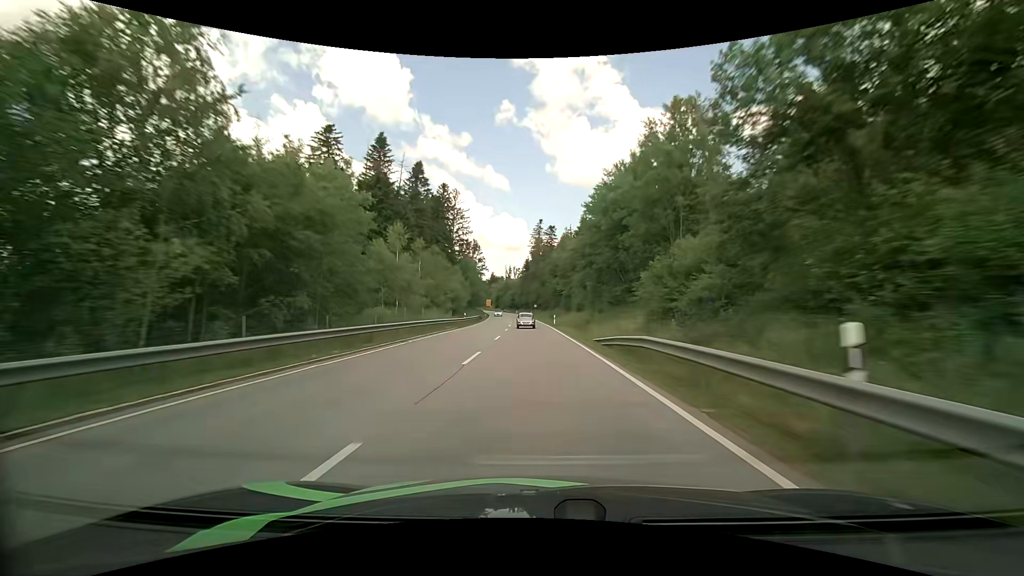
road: primary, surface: asphalt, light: Day
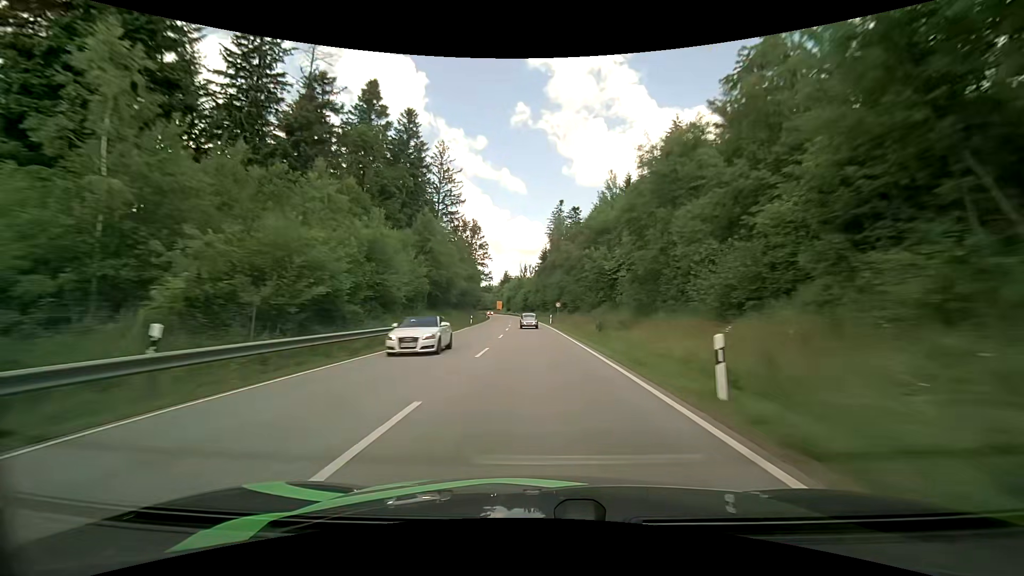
(-0.9, +45.2) m; -2°
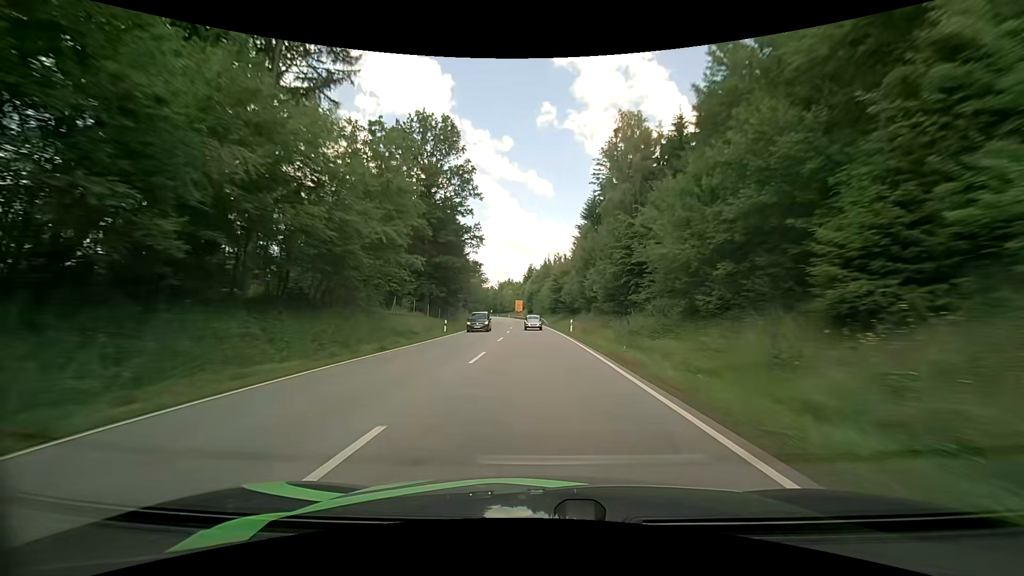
(-2.0, +73.0) m; -3°
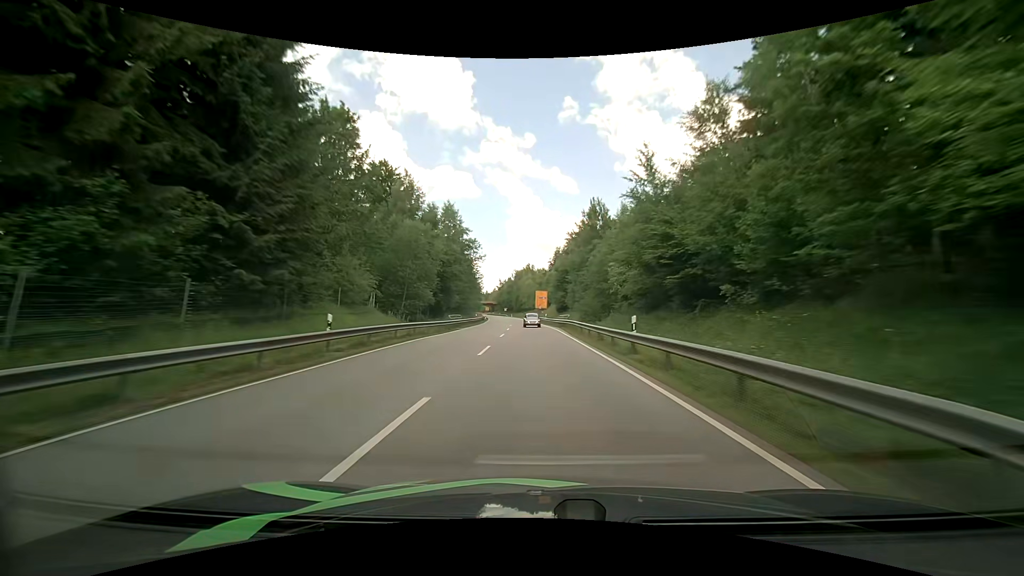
(-1.9, +69.6) m; -3°
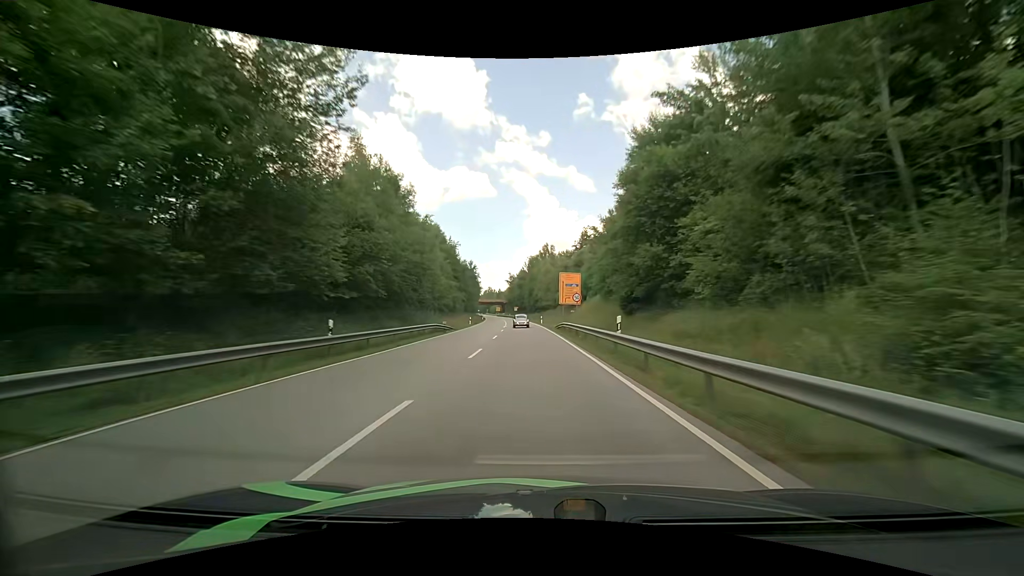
(-1.0, +51.6) m; -2°
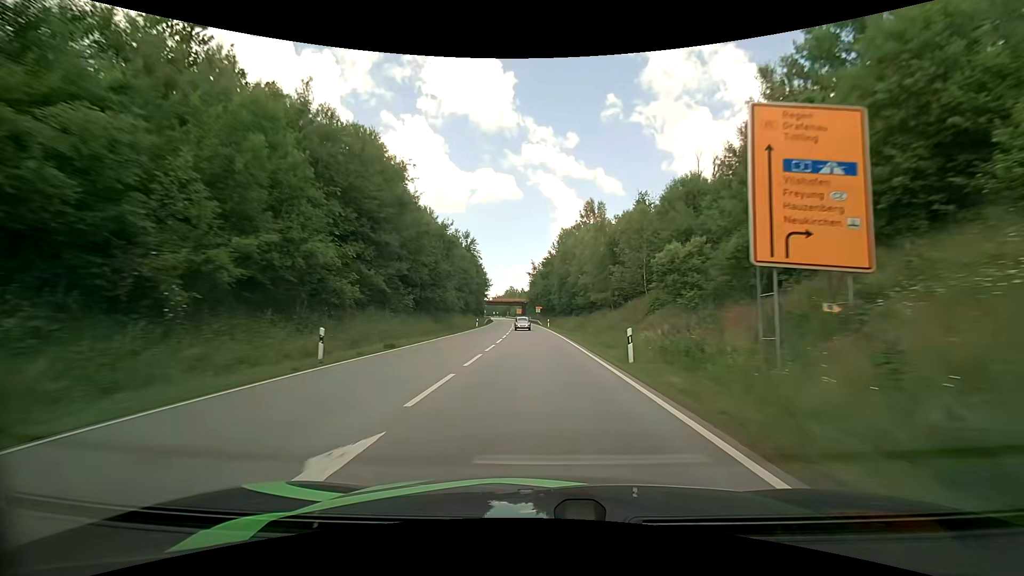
(-1.4, +51.1) m; -3°
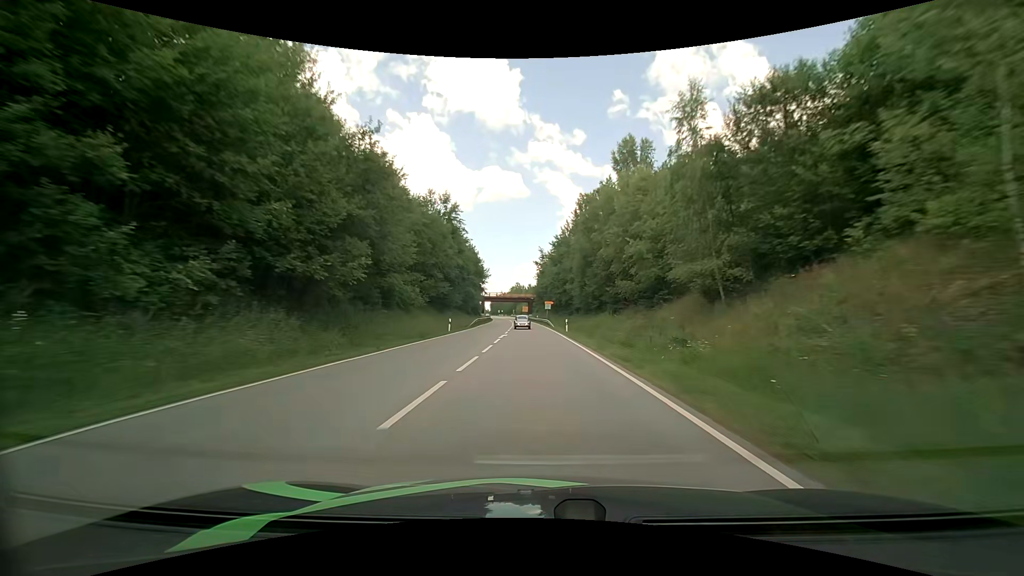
(-0.2, +25.7) m; -1°
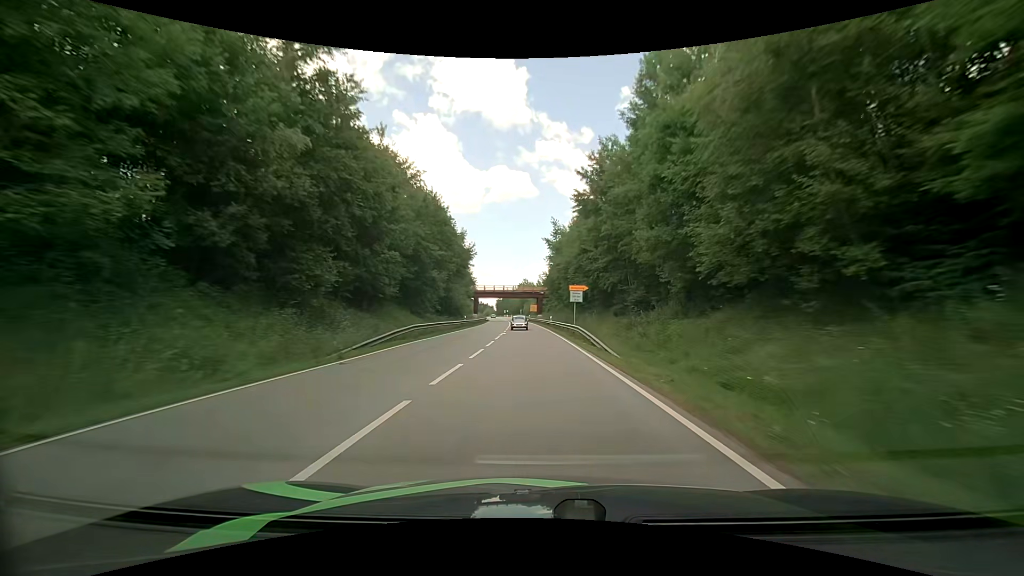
(-0.3, +38.3) m; -1°
(0, +10) (0, +20) (0, +30) (-1, +40) (-1, +50) (-2, +60) (-2, +70) (-3, +80) (-4, +90) (-4, +100) m
